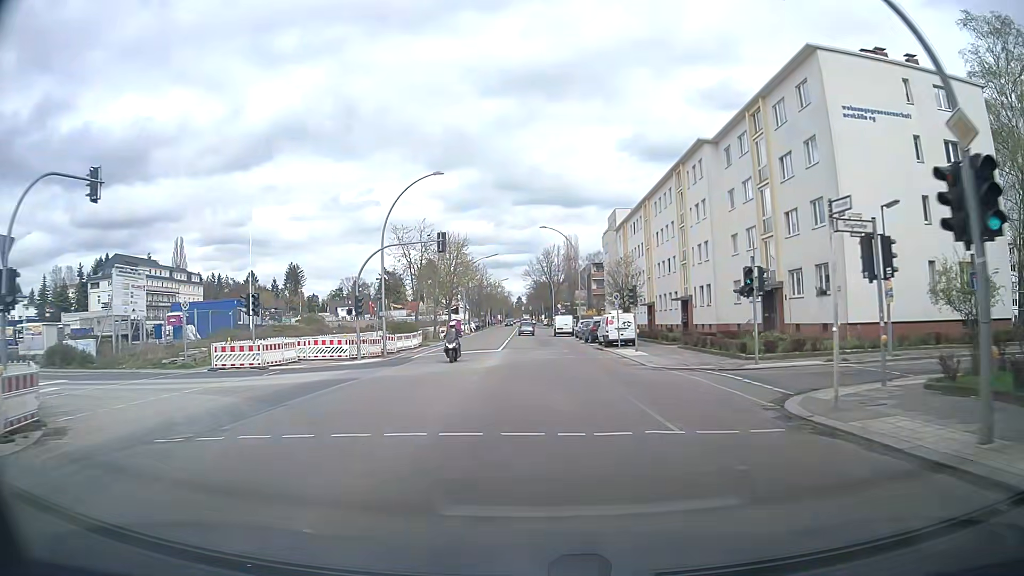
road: secondary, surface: asphalt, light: Day
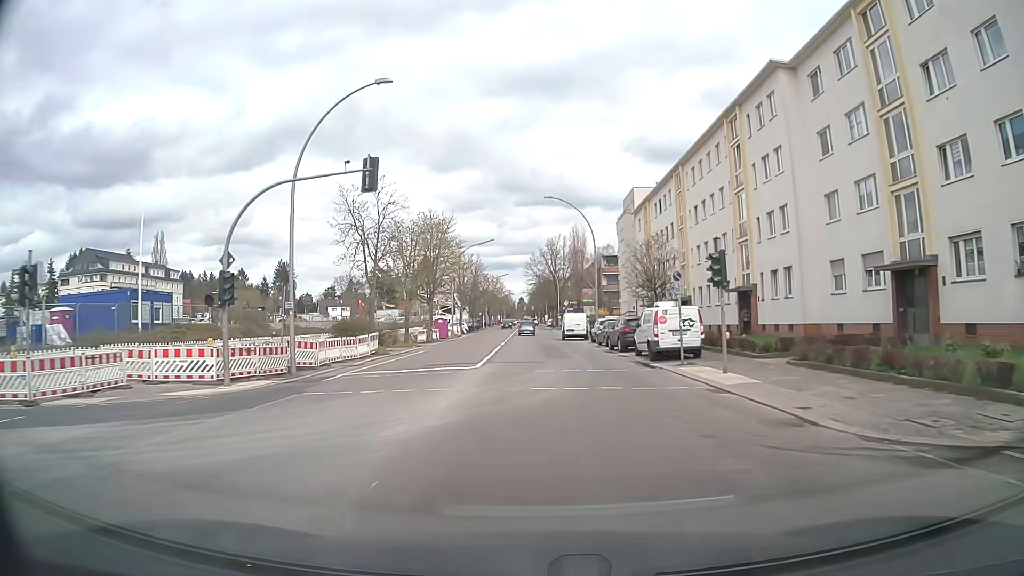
(-0.1, +14.9) m; -1°
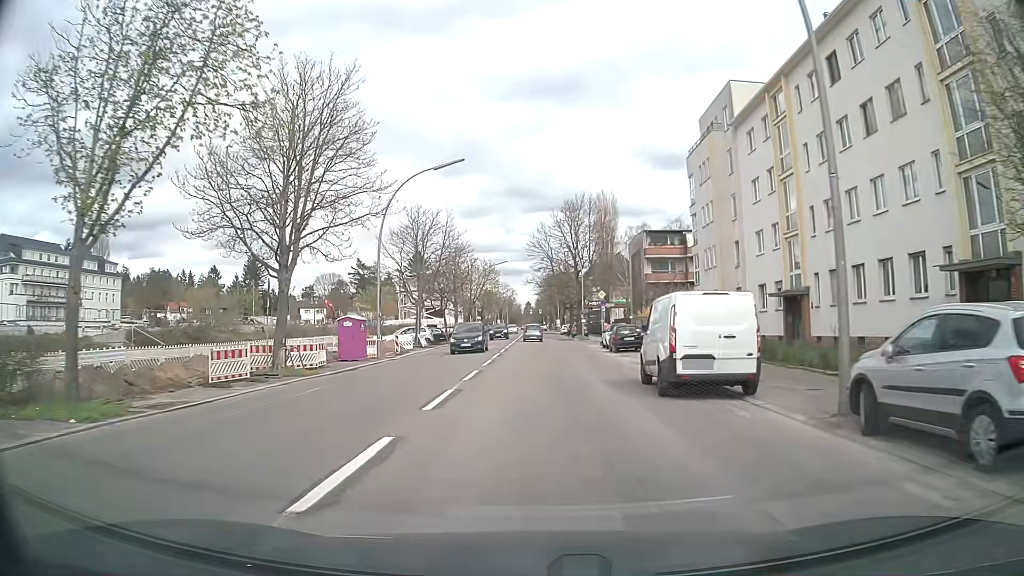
(0.0, +37.3) m; 0°
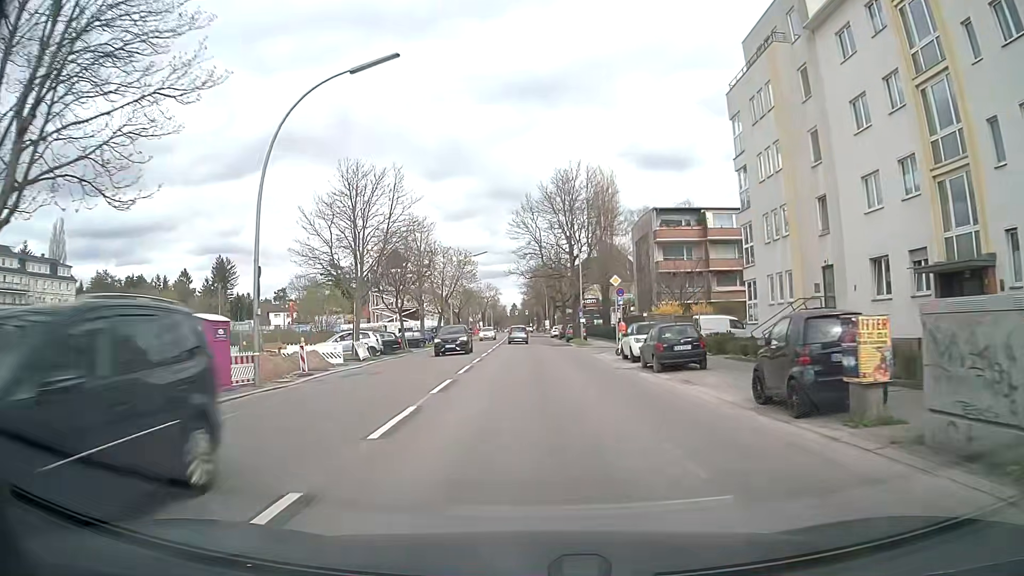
(+0.1, +14.7) m; +1°
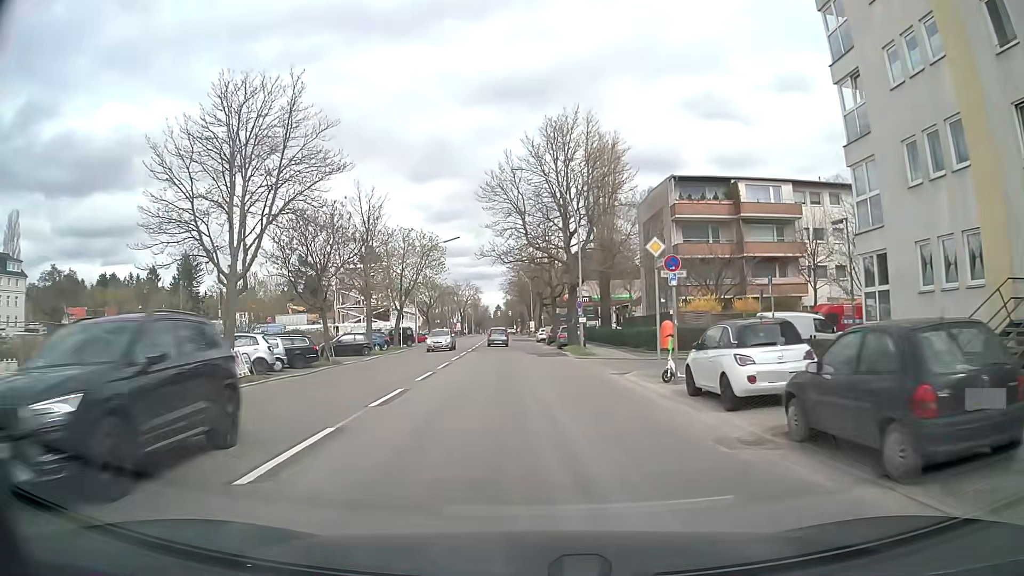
(+0.1, +14.4) m; +1°
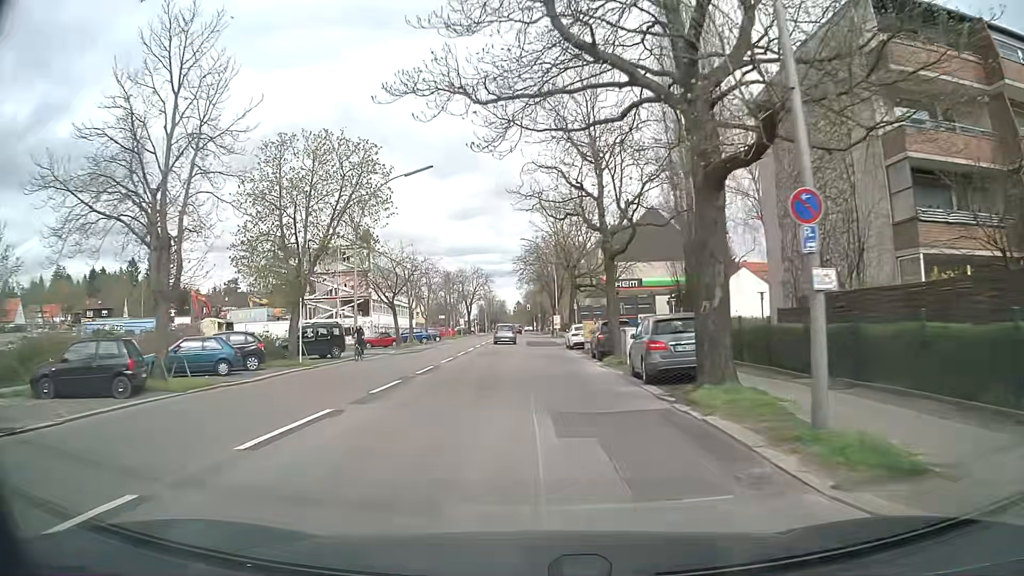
(-0.5, +28.8) m; -2°
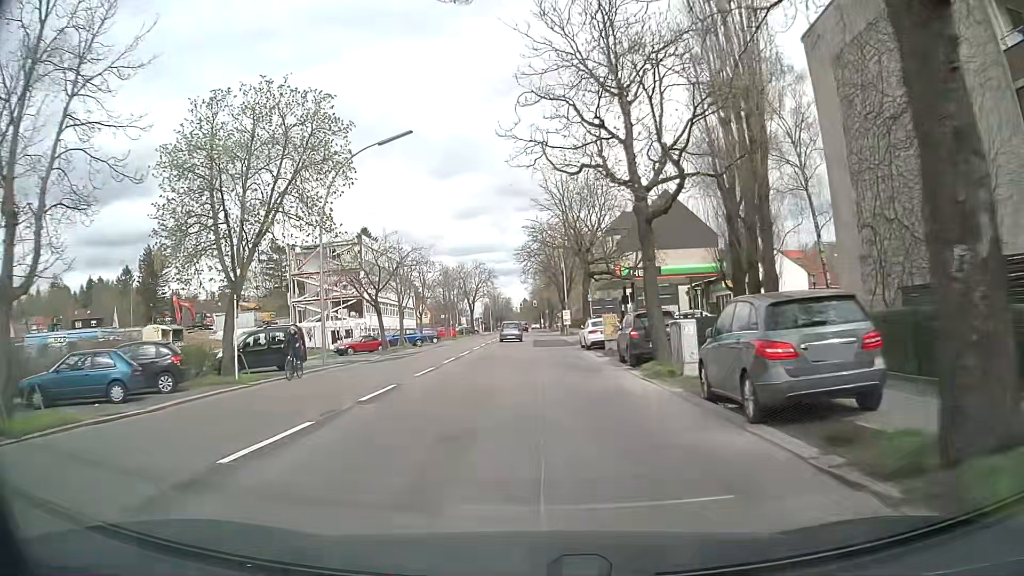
(0.0, +7.2) m; -1°
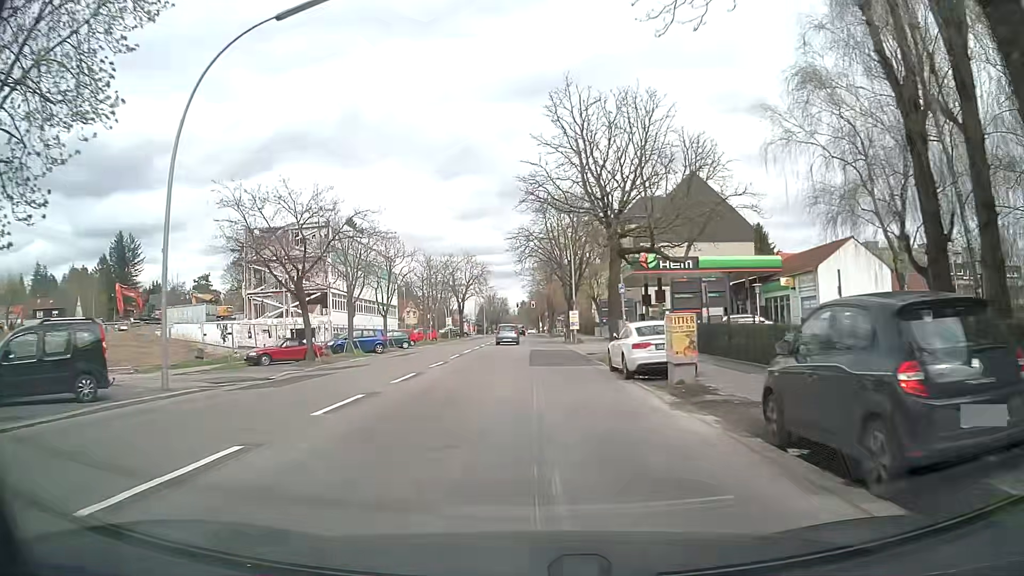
(0.0, +14.2) m; +1°
(0, +10) (0, +20) (0, +30) (0, +40) (-1, +50) (-1, +60) (-1, +70) (-1, +80) (-1, +90) (-1, +100) m
